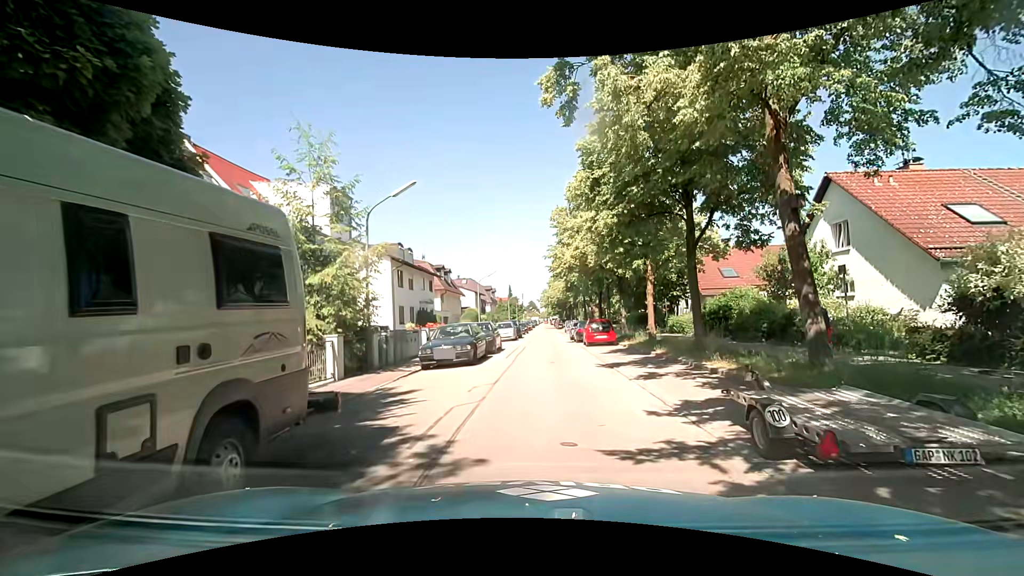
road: residential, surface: asphalt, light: Day
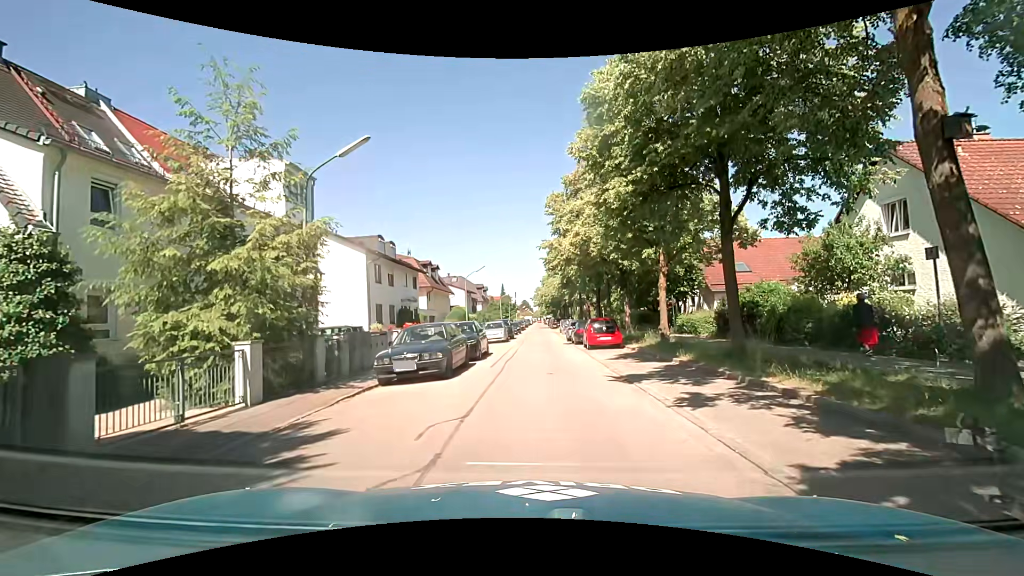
(-0.1, +3.9) m; -1°
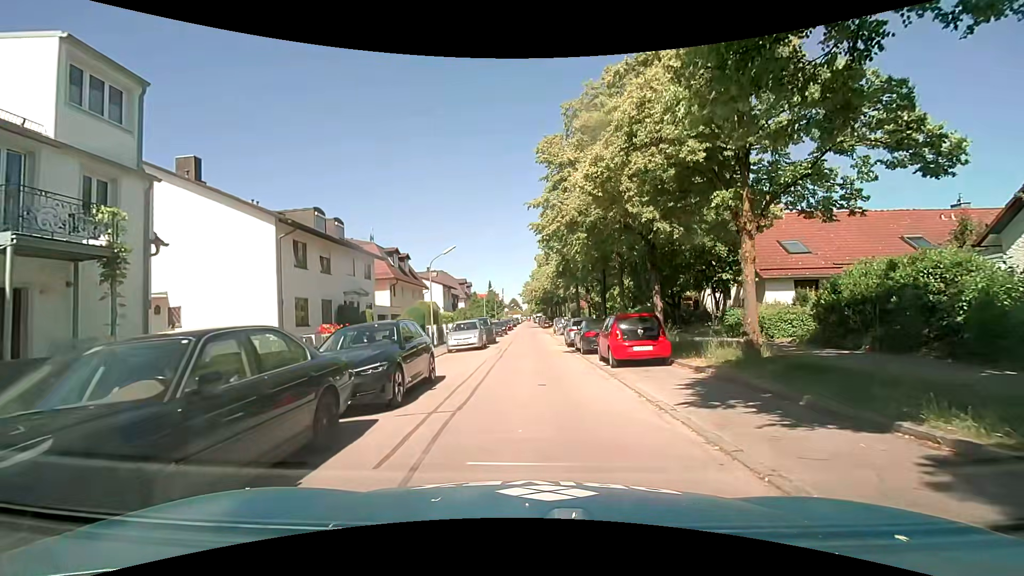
(0.0, +9.9) m; +1°
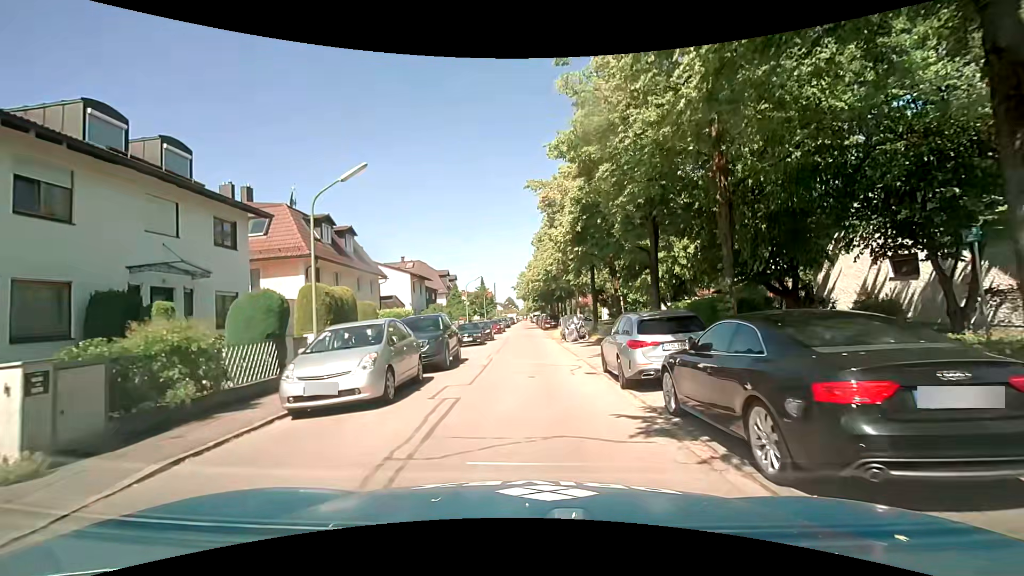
(+0.1, +15.7) m; 0°
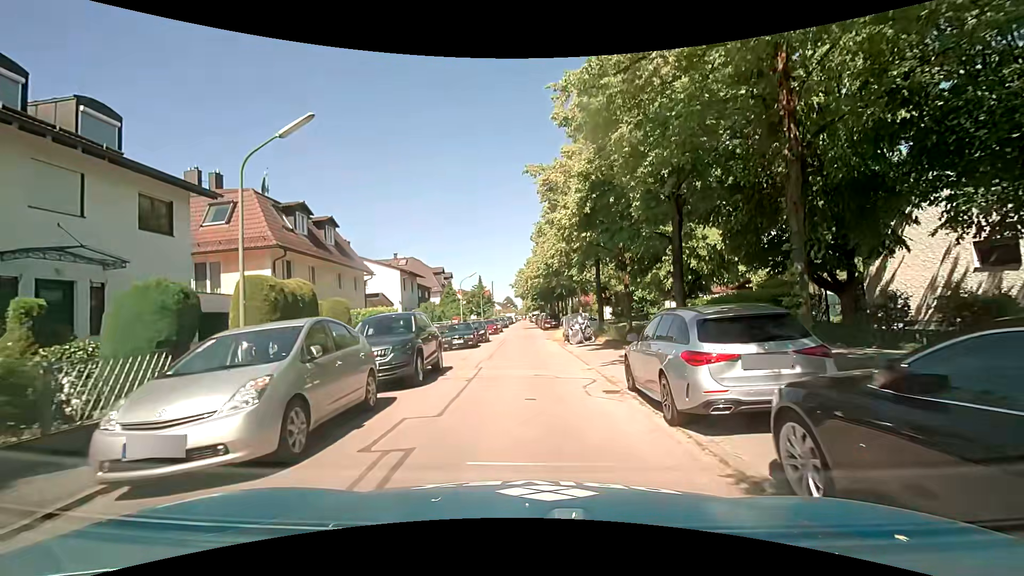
(0.0, +3.4) m; 0°
